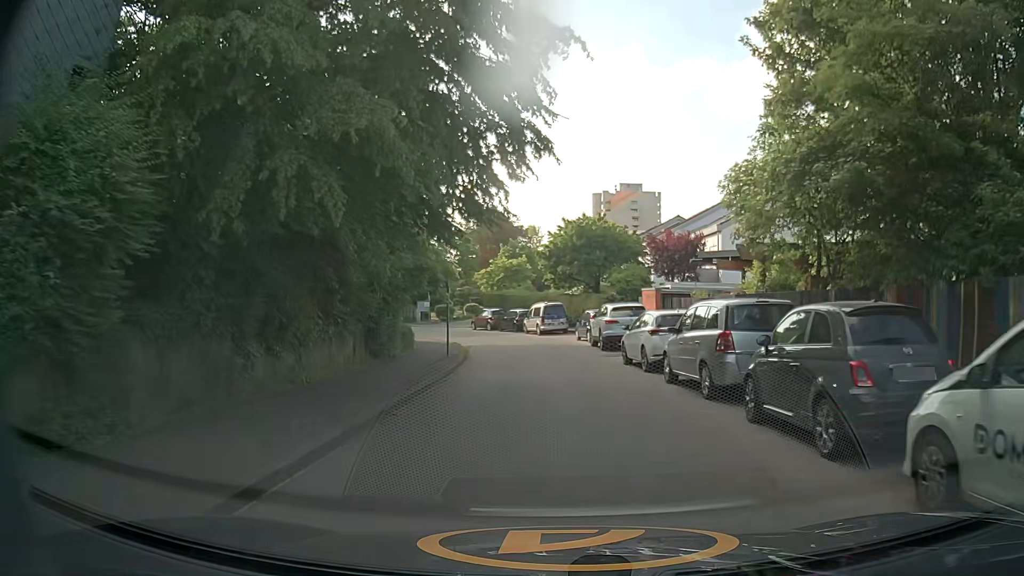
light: Day
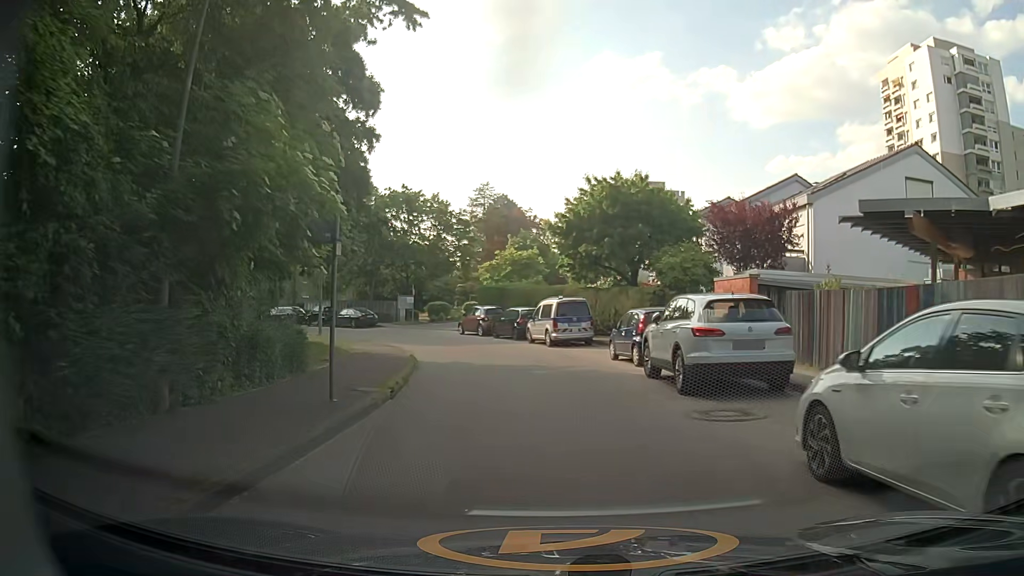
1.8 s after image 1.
(-0.3, +13.2) m; -1°
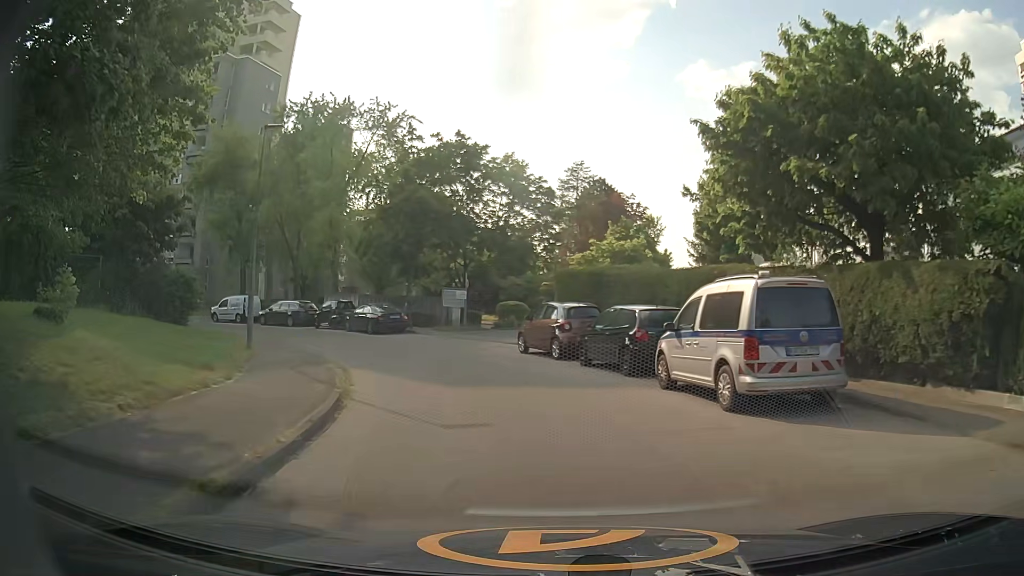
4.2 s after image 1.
(-1.2, +16.4) m; -9°
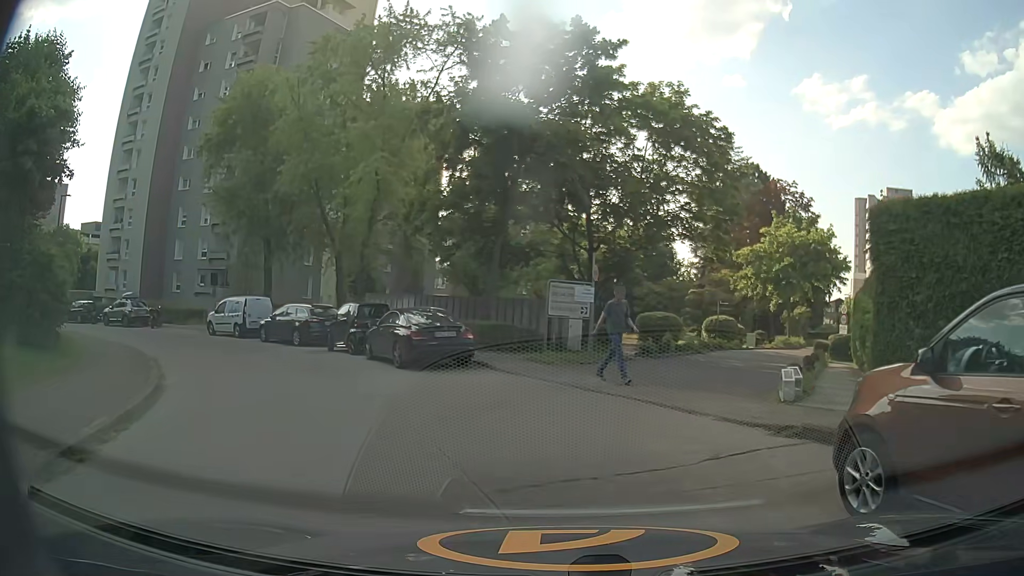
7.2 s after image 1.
(-1.6, +15.7) m; -10°
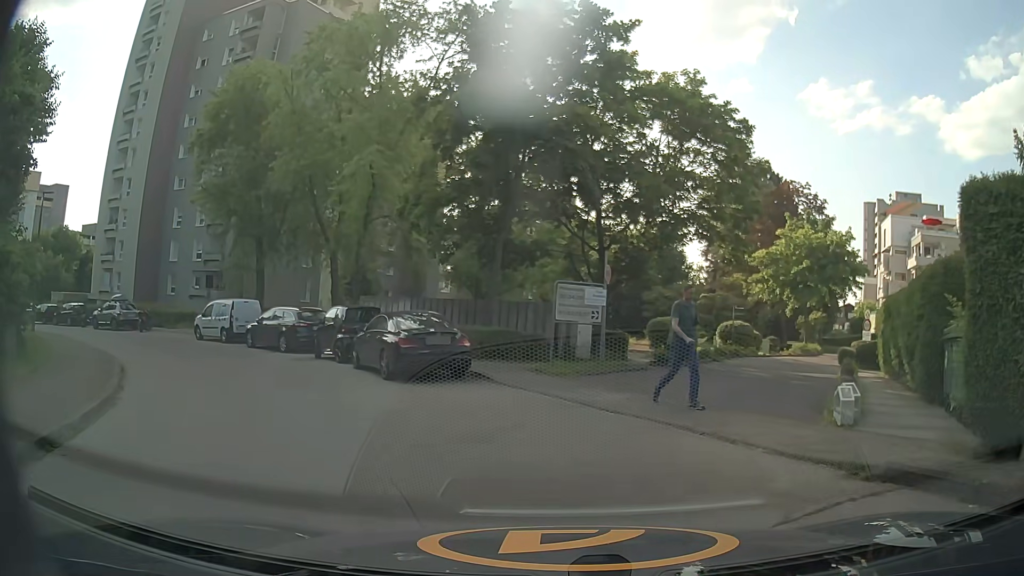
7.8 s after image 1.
(0.0, +1.8) m; -1°
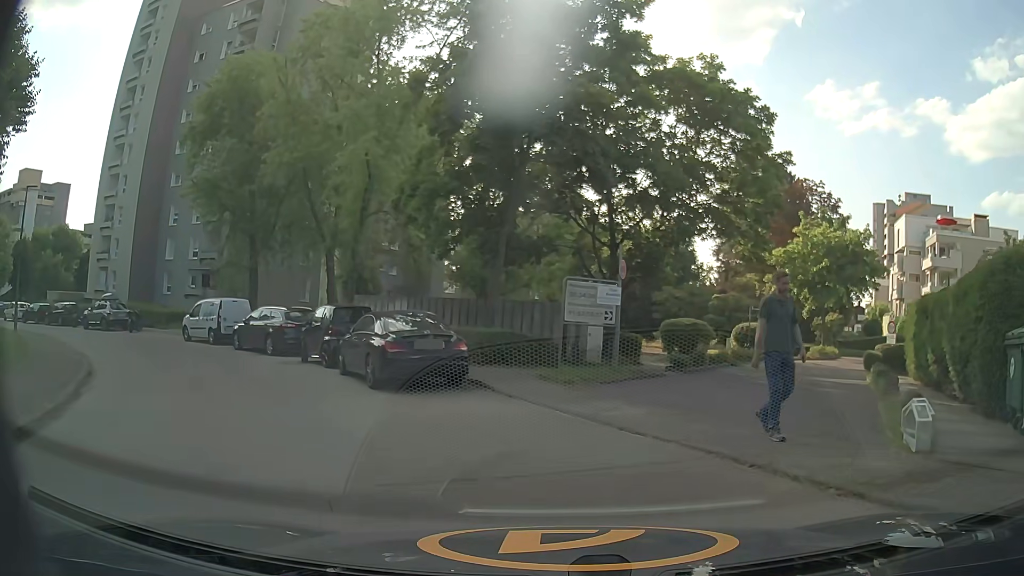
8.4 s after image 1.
(0.0, +1.7) m; +1°
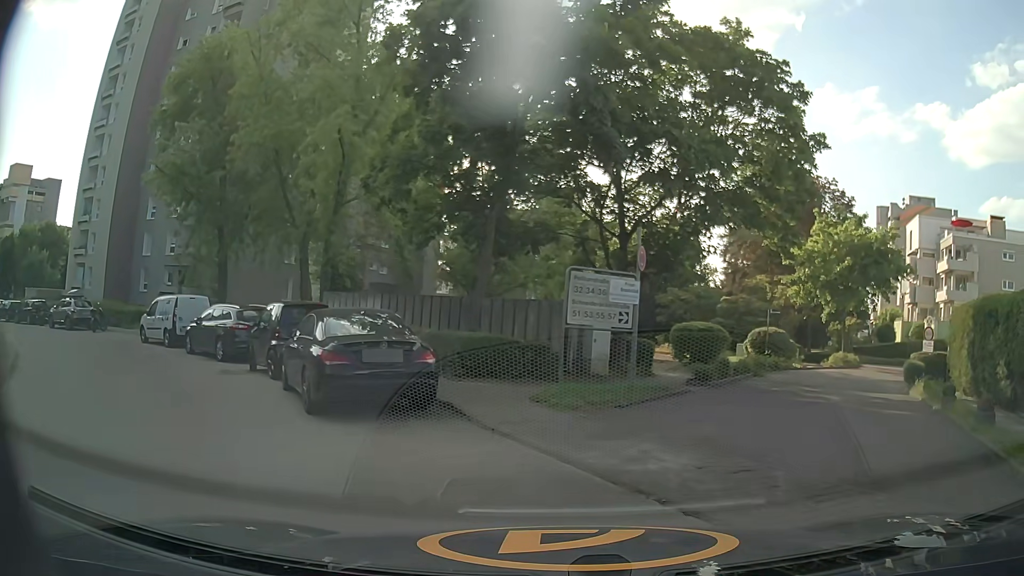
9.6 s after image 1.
(0.0, +3.3) m; 0°
